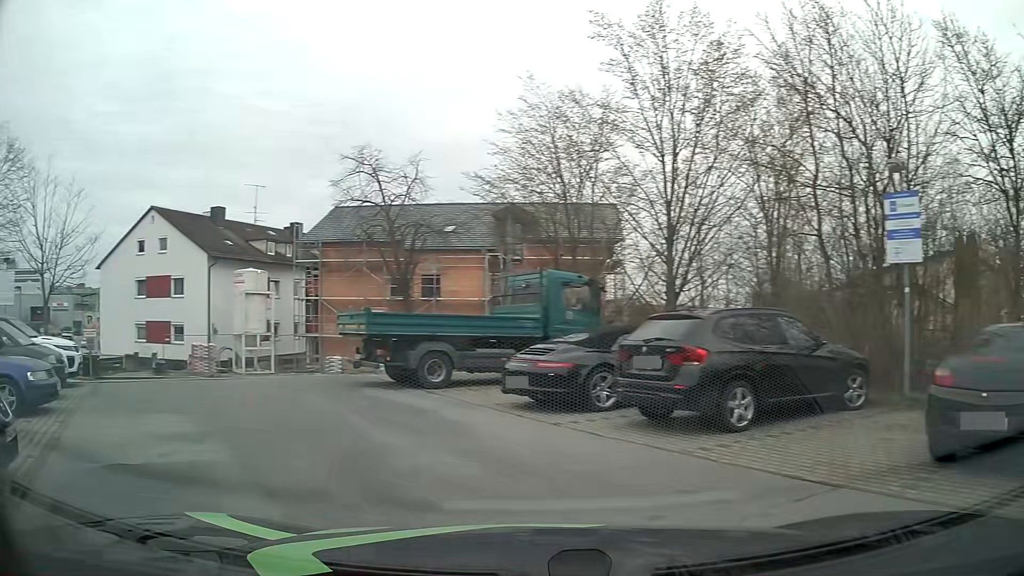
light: Day
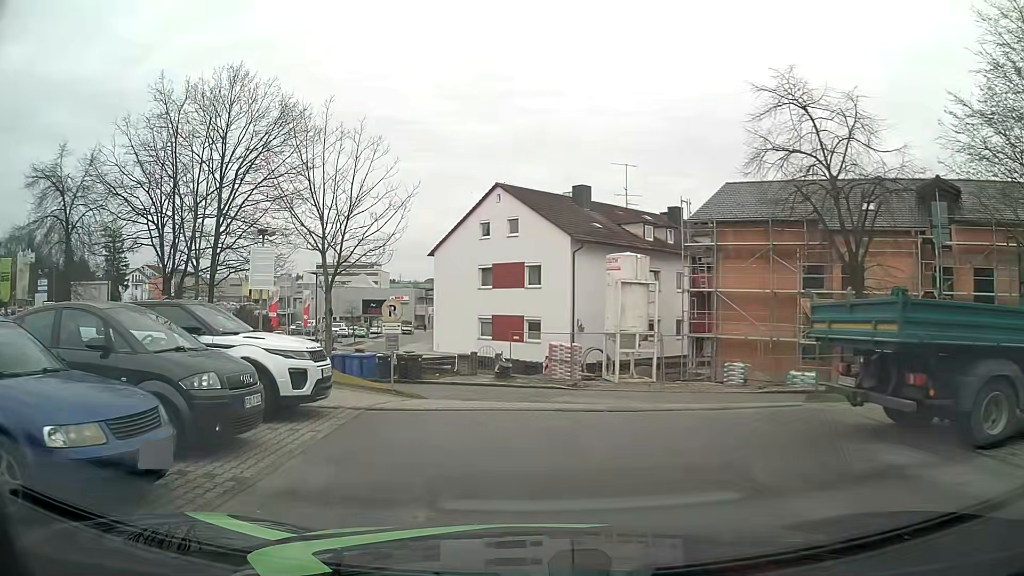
(-2.4, +6.8) m; -32°
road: service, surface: asphalt
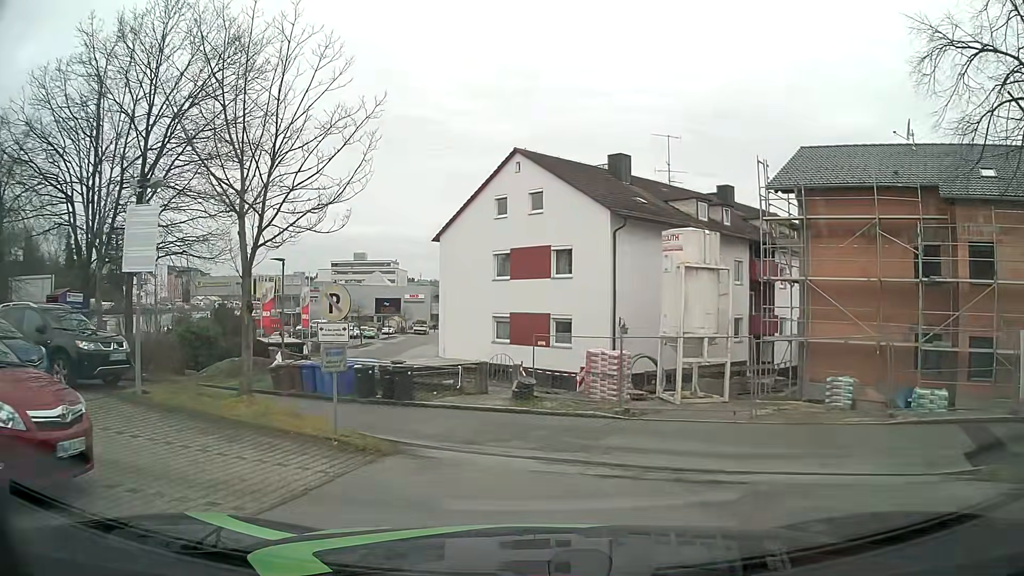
(-0.3, +7.7) m; -2°
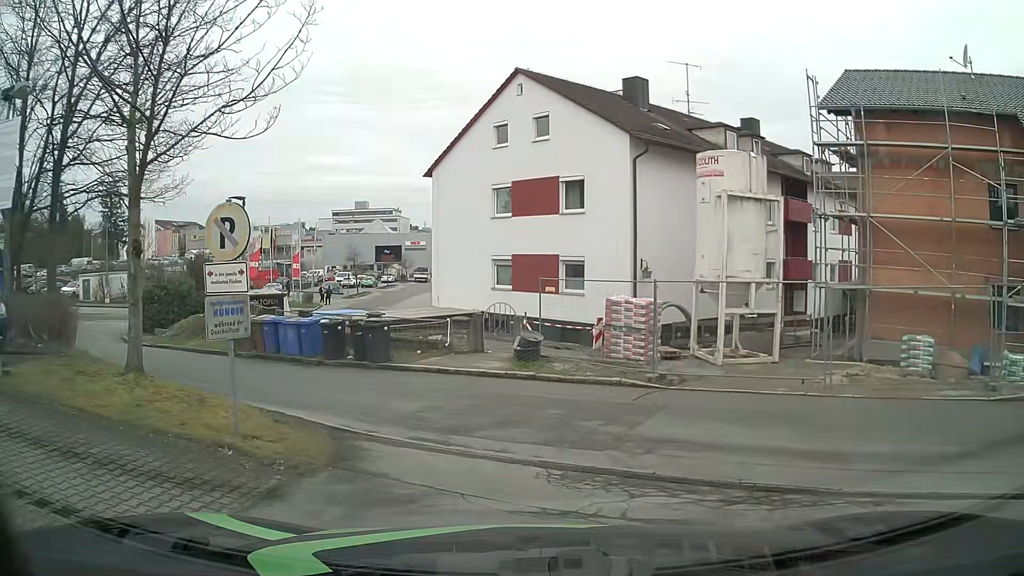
(0.0, +3.9) m; +1°
